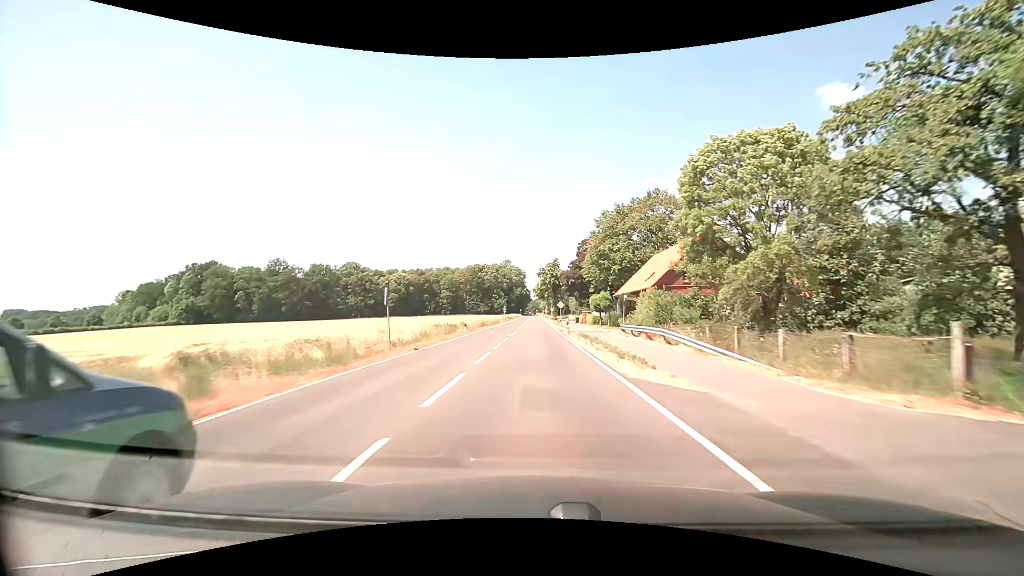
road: secondary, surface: asphalt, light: Day
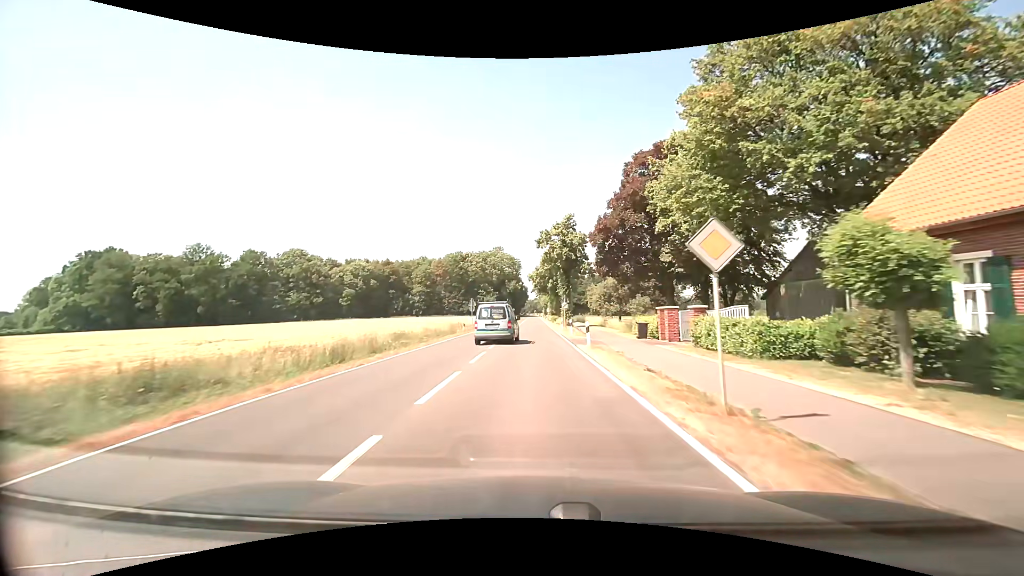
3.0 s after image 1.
(-0.1, +49.0) m; 0°
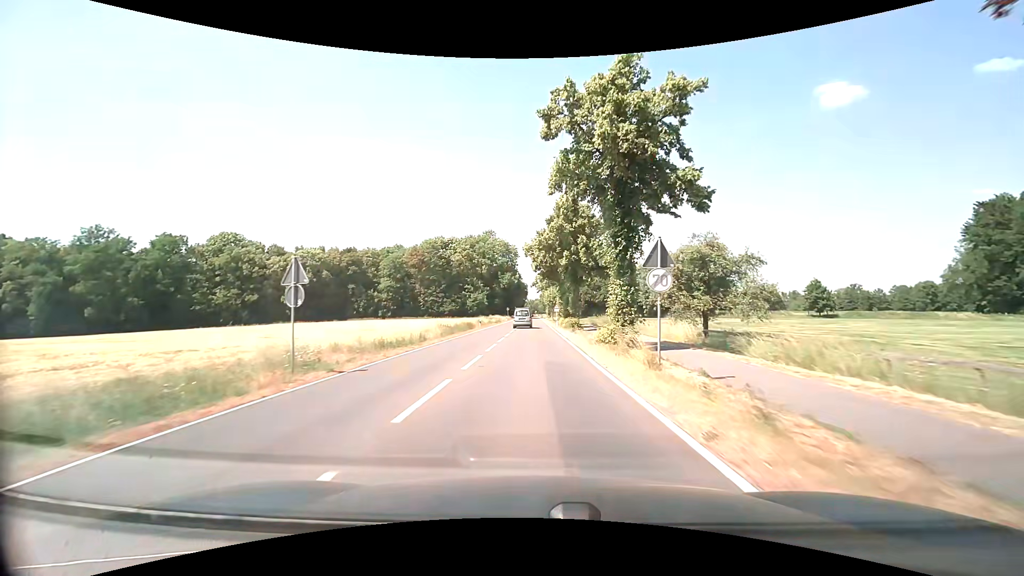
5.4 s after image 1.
(0.0, +38.3) m; 0°
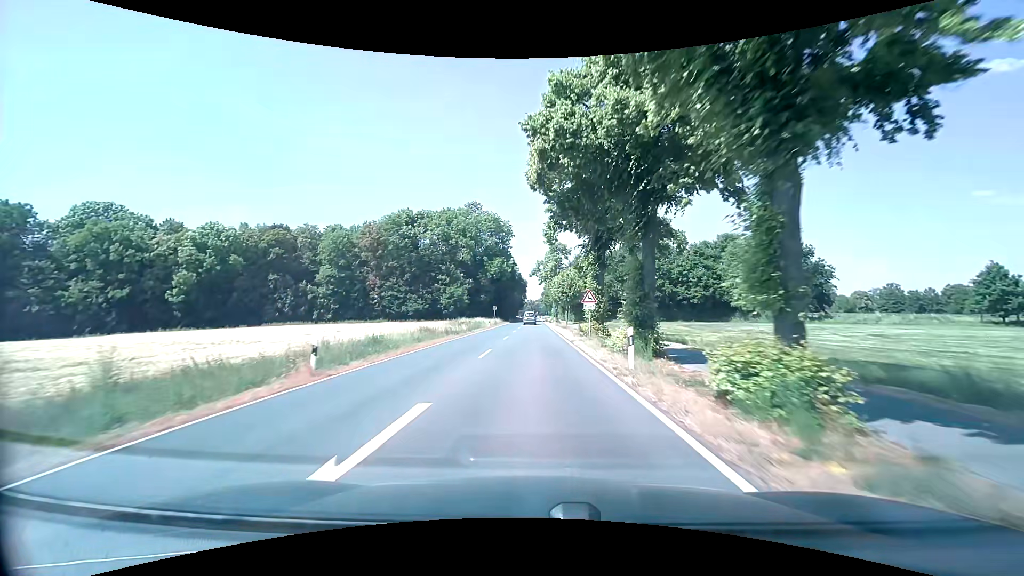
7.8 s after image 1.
(-0.3, +40.0) m; 0°
(0, +10) (0, +20) (0, +30) (0, +40) (0, +50) (0, +60) (0, +70) (0, +80) (0, +90) (0, +100) m
